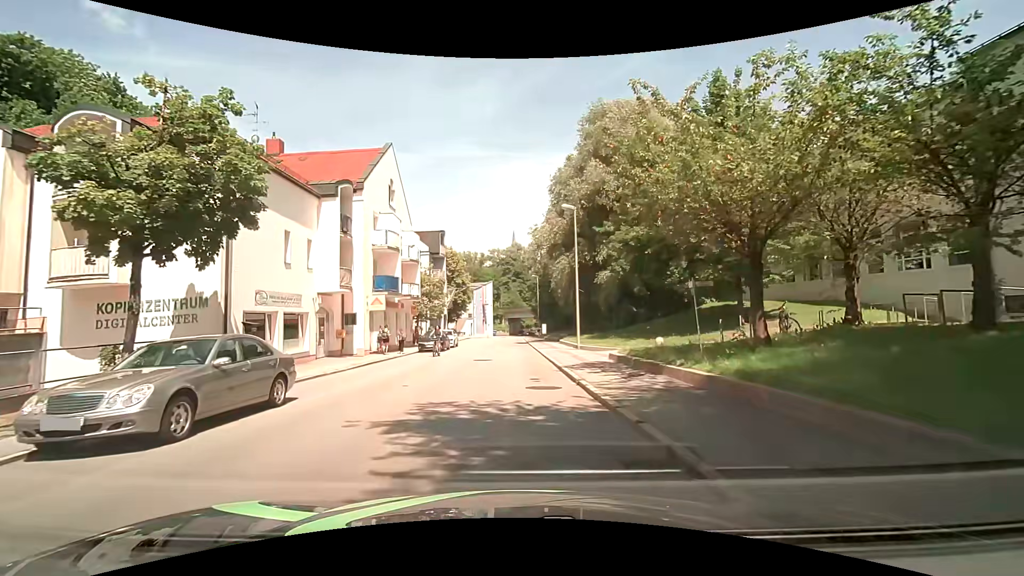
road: tertiary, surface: asphalt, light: Day
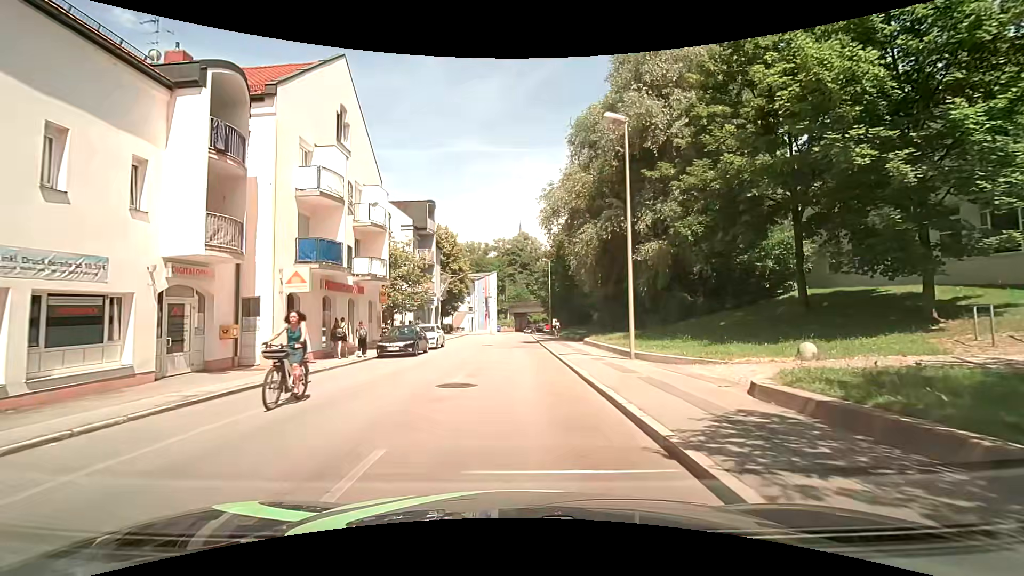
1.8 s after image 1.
(-0.4, +11.3) m; -1°
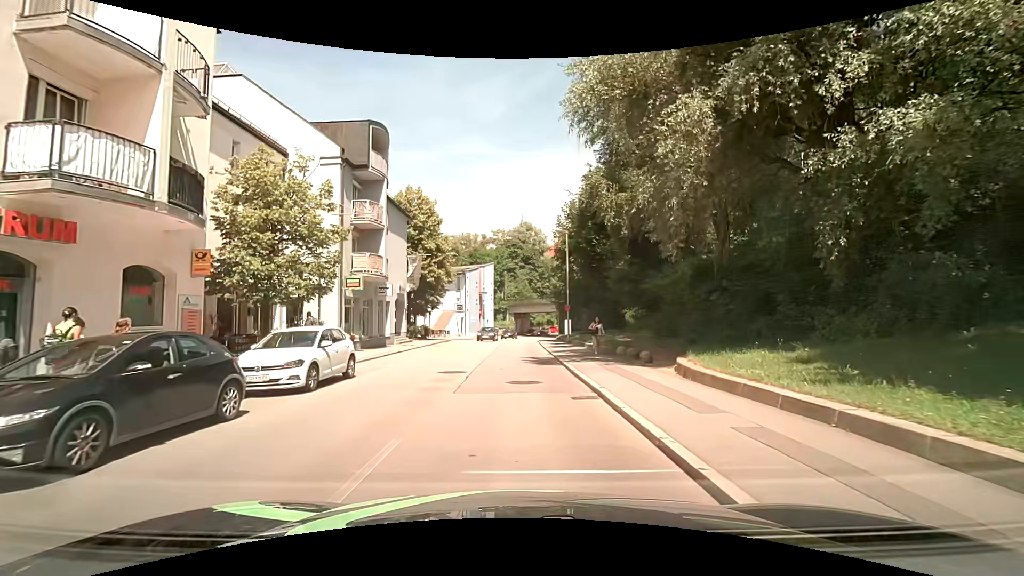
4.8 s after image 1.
(-0.3, +17.4) m; -1°
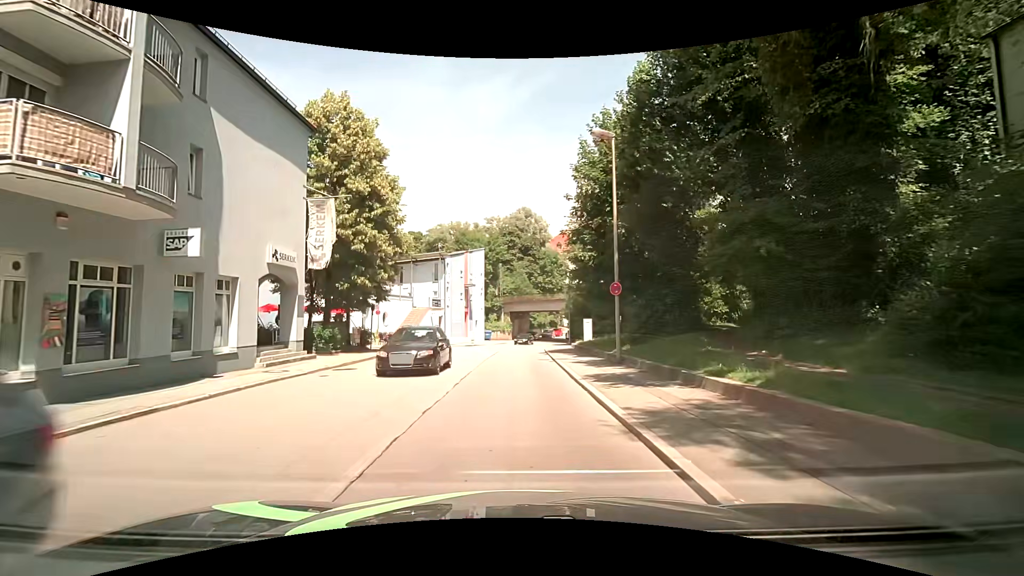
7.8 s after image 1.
(+0.3, +18.0) m; 0°
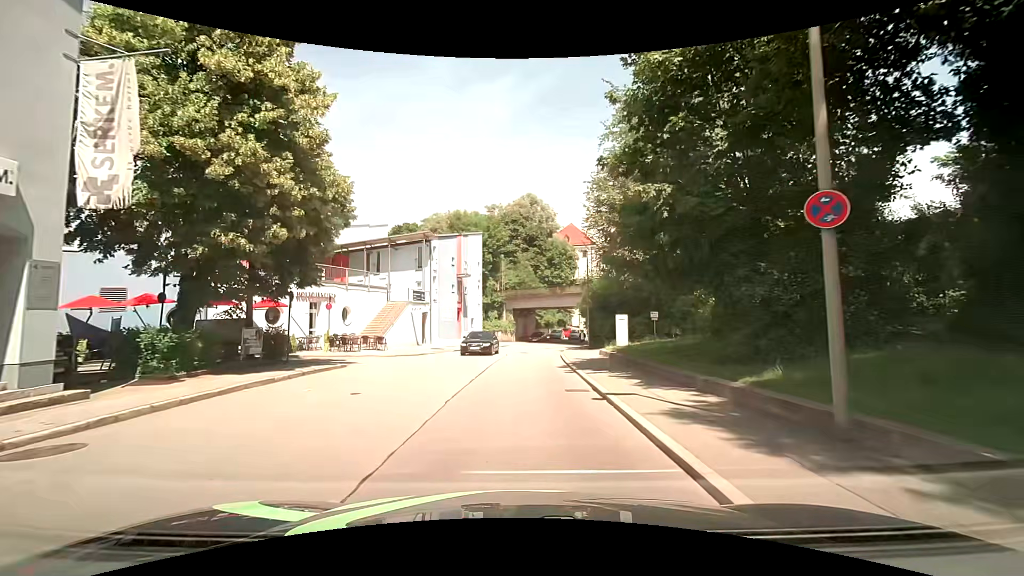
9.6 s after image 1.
(+0.1, +11.2) m; 0°
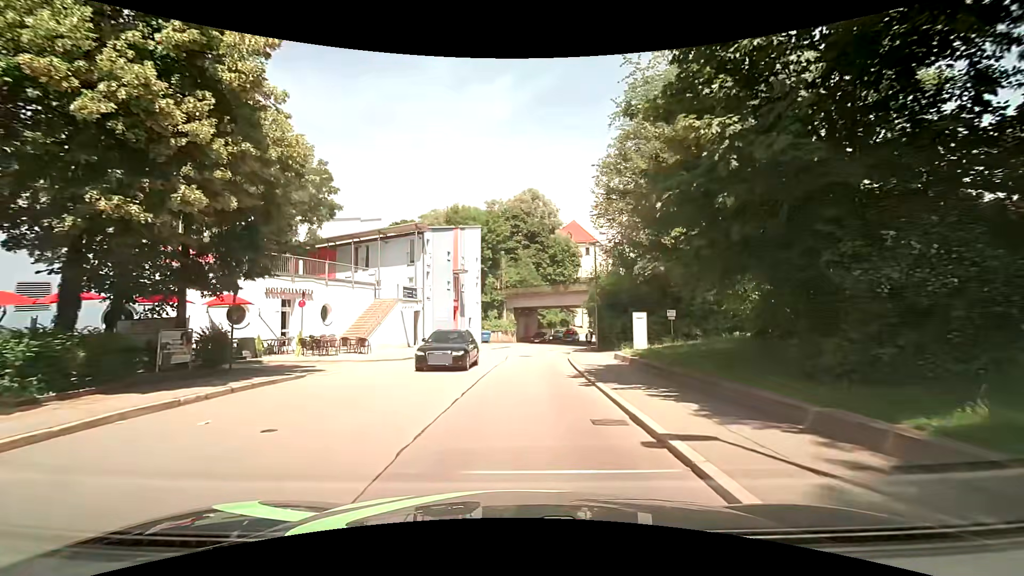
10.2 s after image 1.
(0.0, +3.7) m; -1°
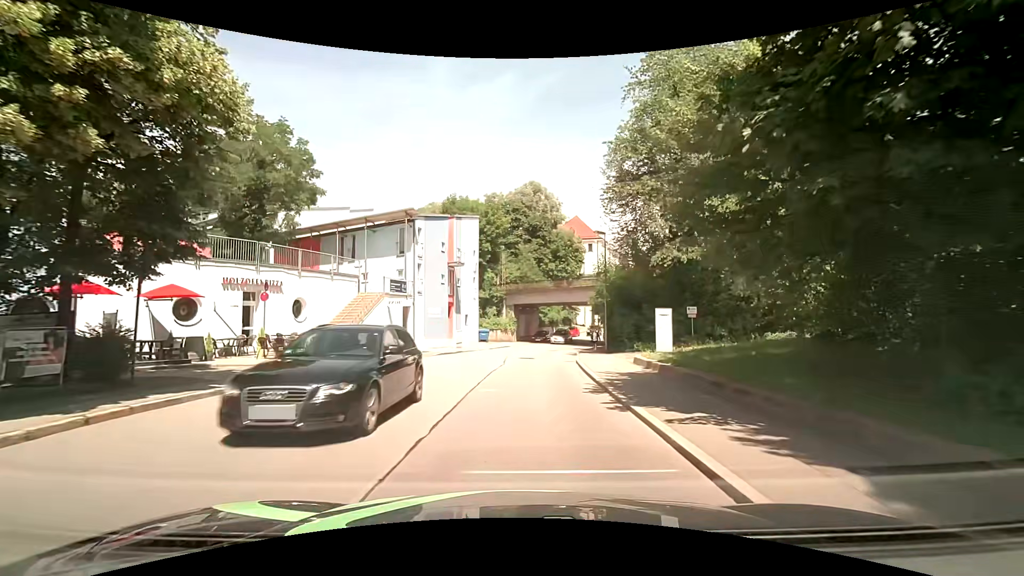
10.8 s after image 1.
(0.0, +3.8) m; 0°
